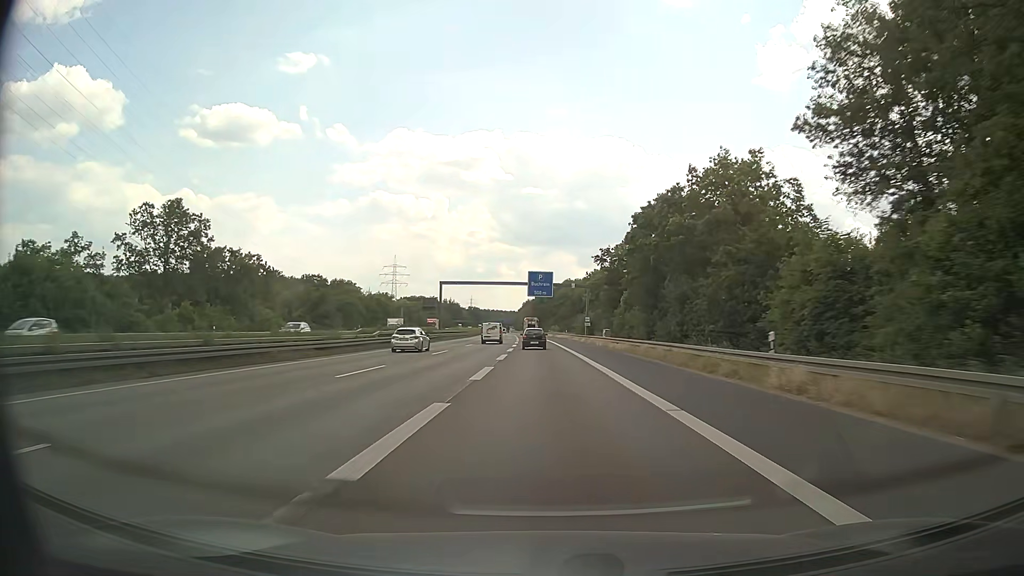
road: motorway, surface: asphalt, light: Day
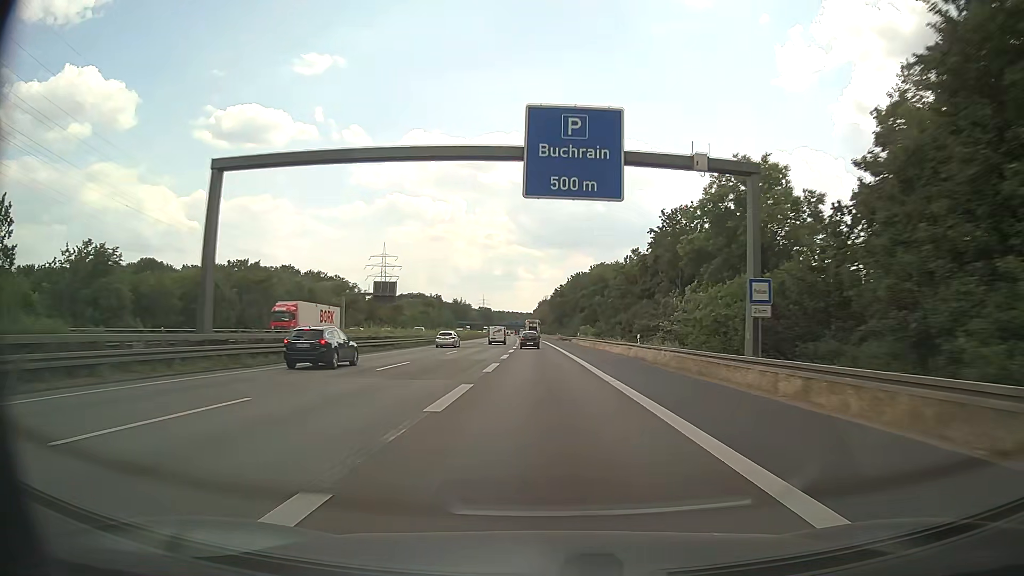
(-1.0, +66.6) m; -2°
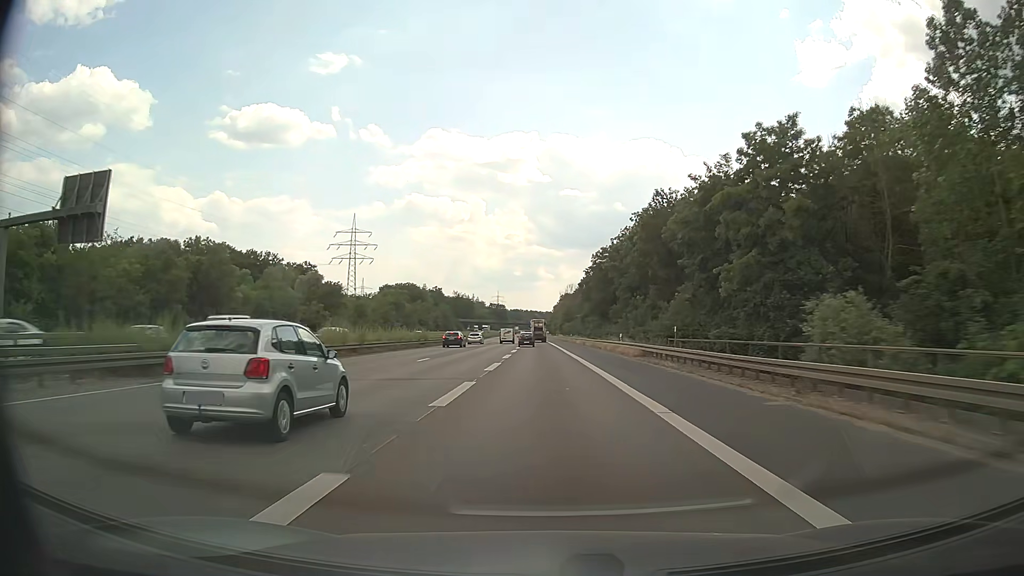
(-1.3, +83.3) m; -2°
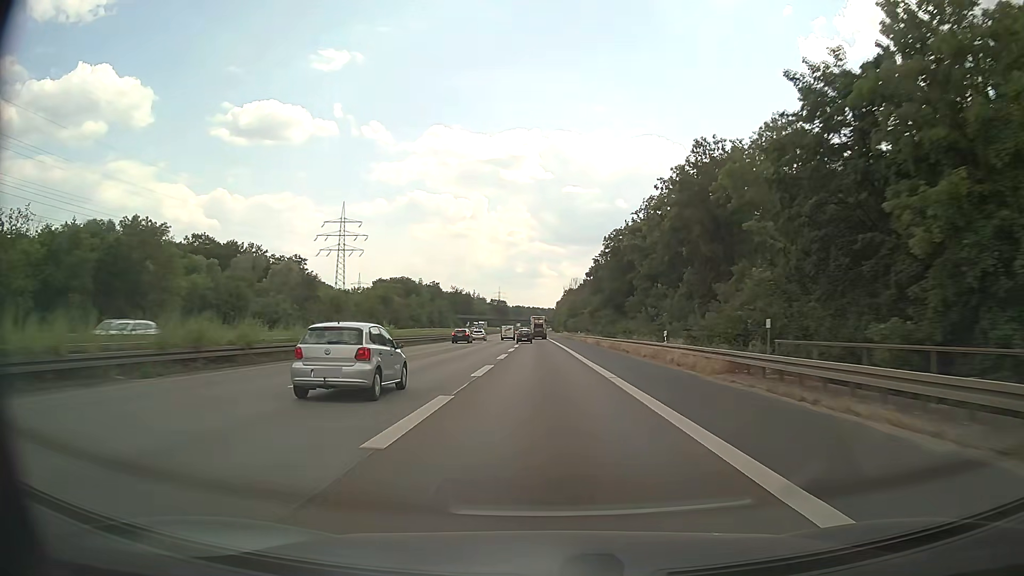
(0.0, +16.6) m; 0°
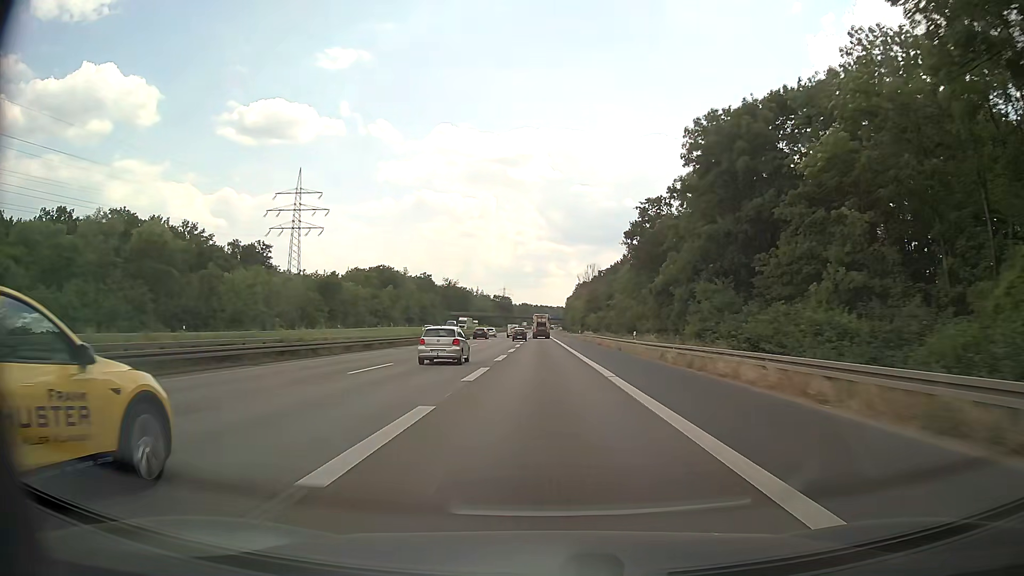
(-0.2, +49.9) m; -1°
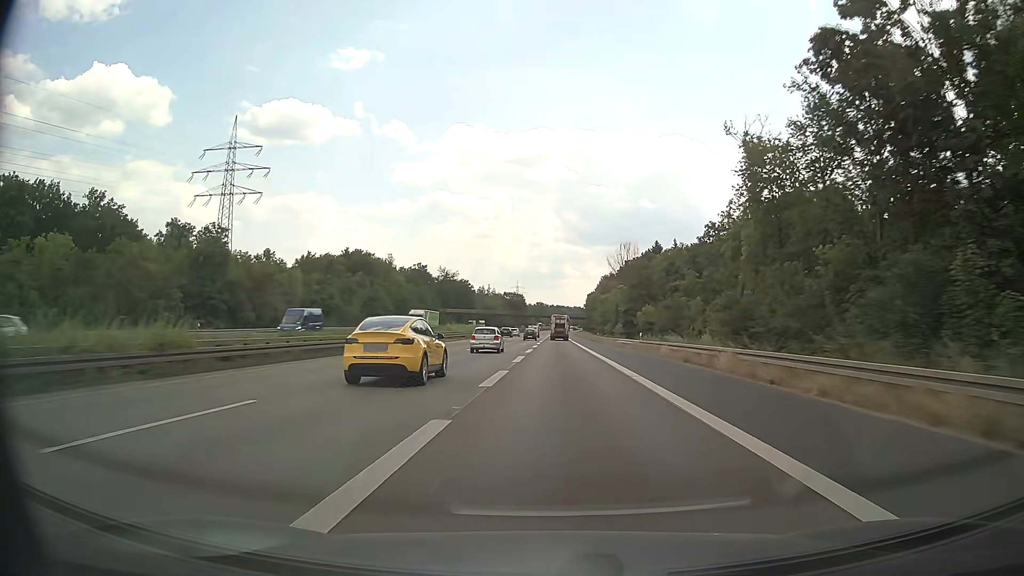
(-0.6, +49.9) m; -1°
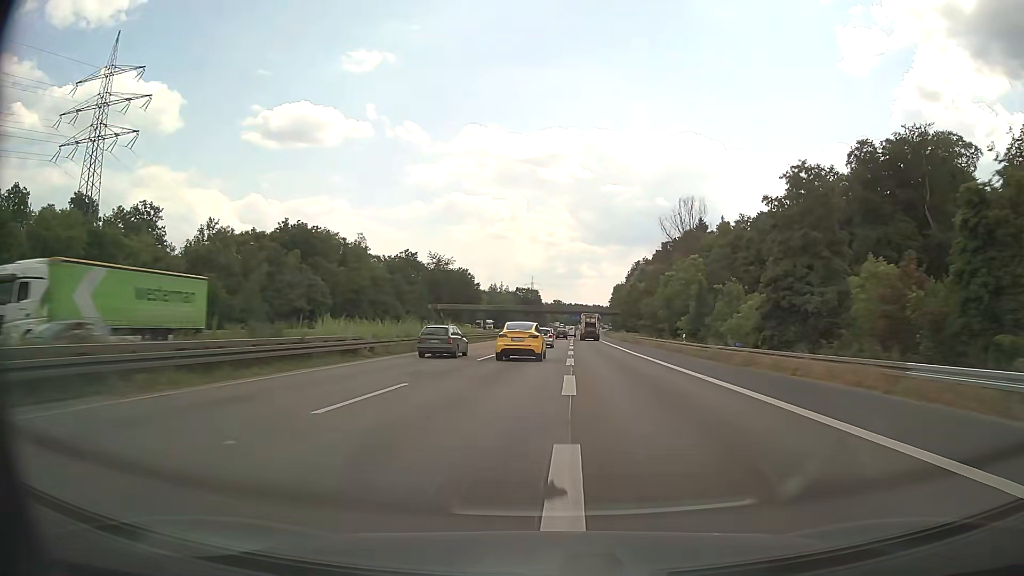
(-0.6, +49.9) m; -1°
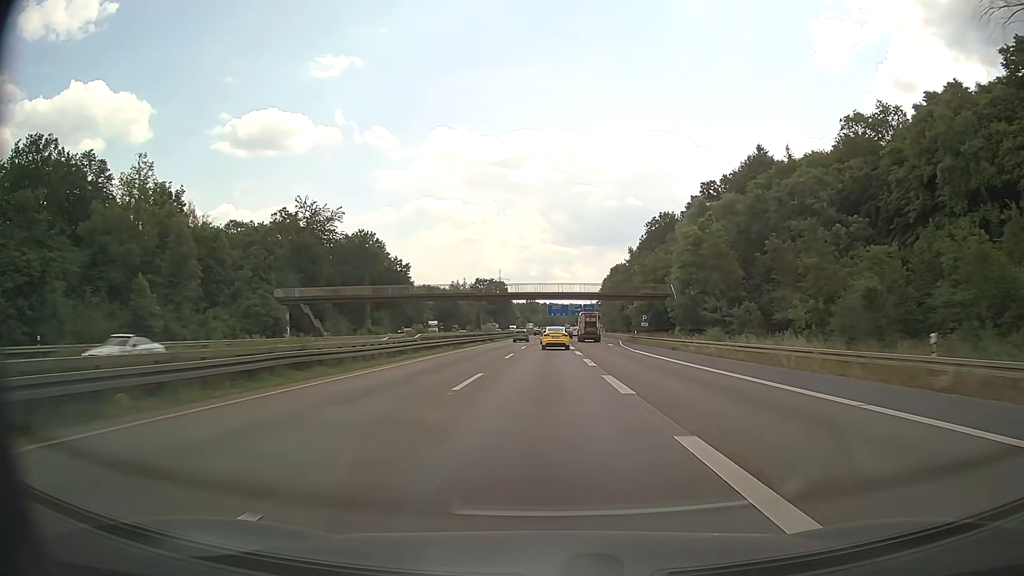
(+1.6, +83.3) m; +2°
(0, +10) (0, +20) (0, +30) (0, +40) (0, +50) (+1, +60) (+1, +70) (+1, +80) (+1, +90) (+1, +100) m
